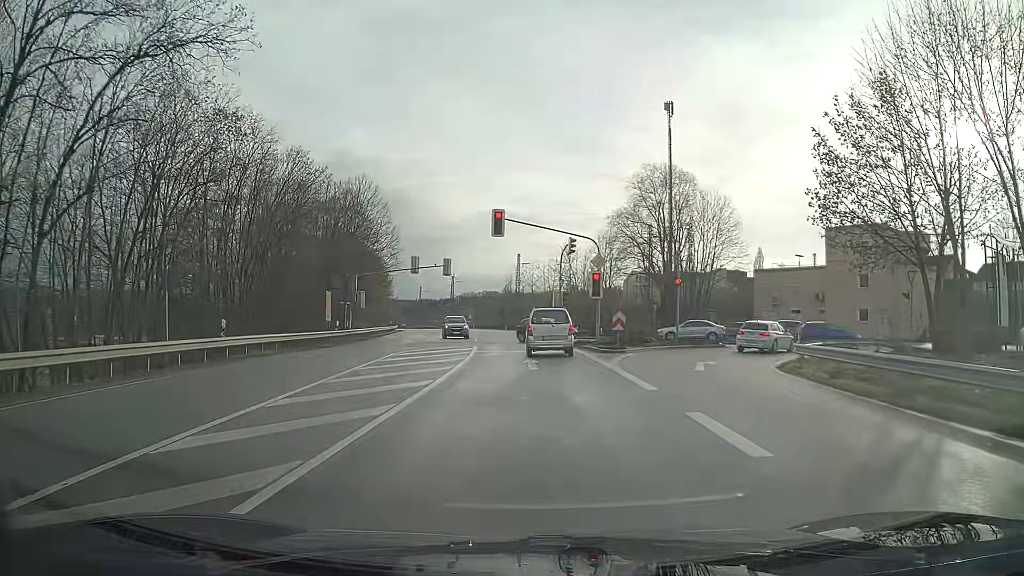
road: primary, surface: asphalt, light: Day
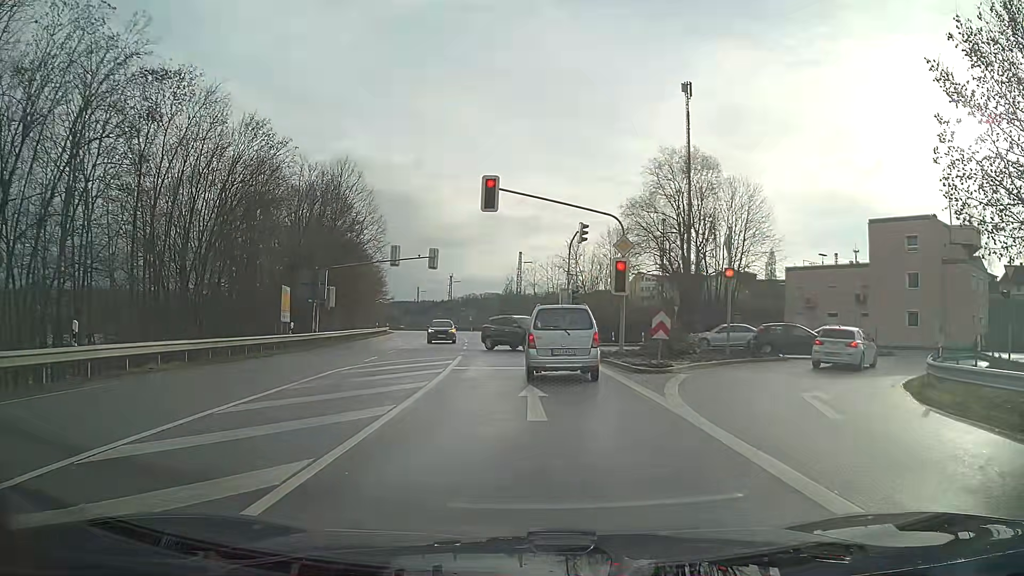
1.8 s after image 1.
(0.0, +8.1) m; 0°
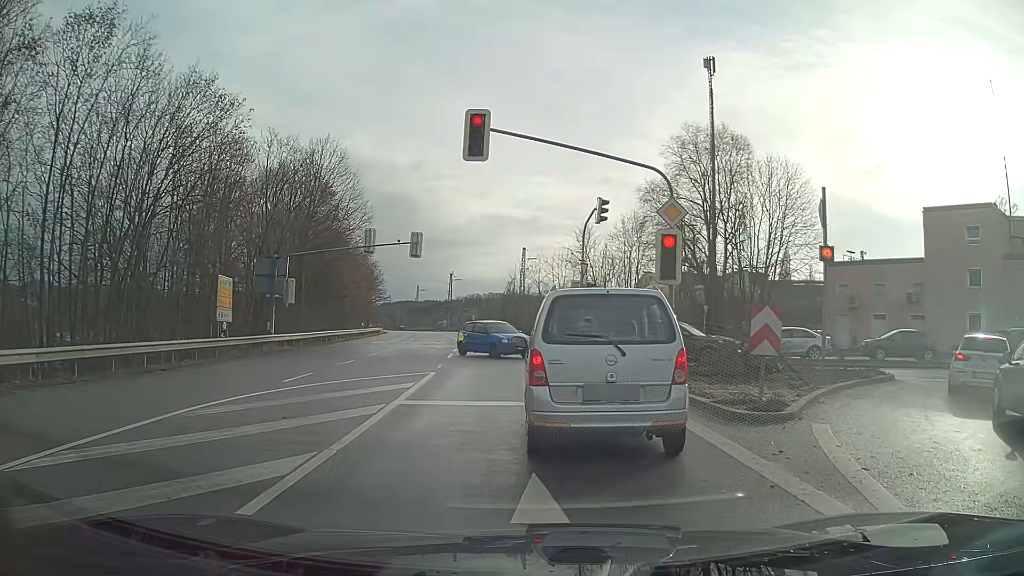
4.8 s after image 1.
(0.0, +7.8) m; -1°
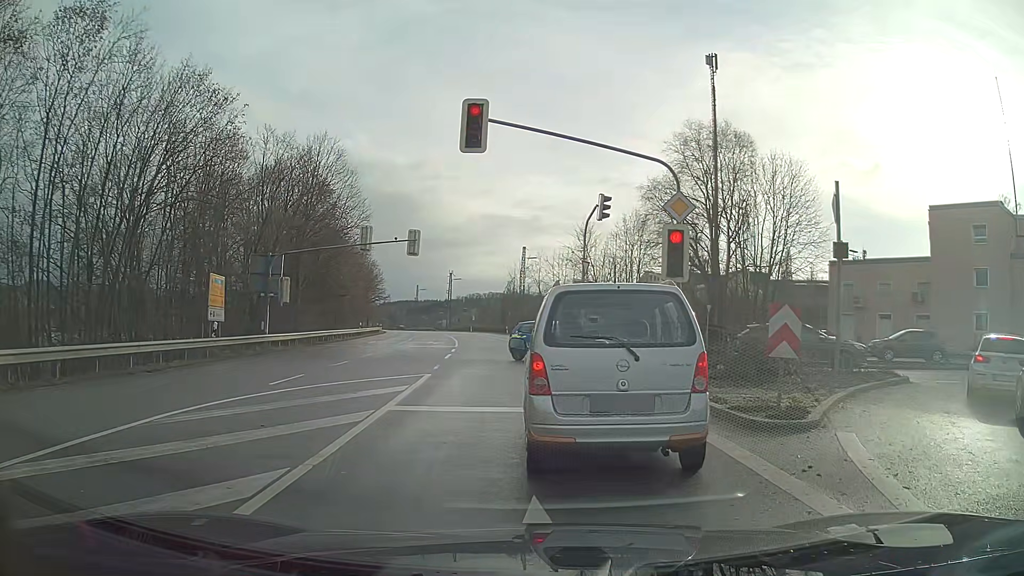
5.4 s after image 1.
(0.0, +0.8) m; +1°
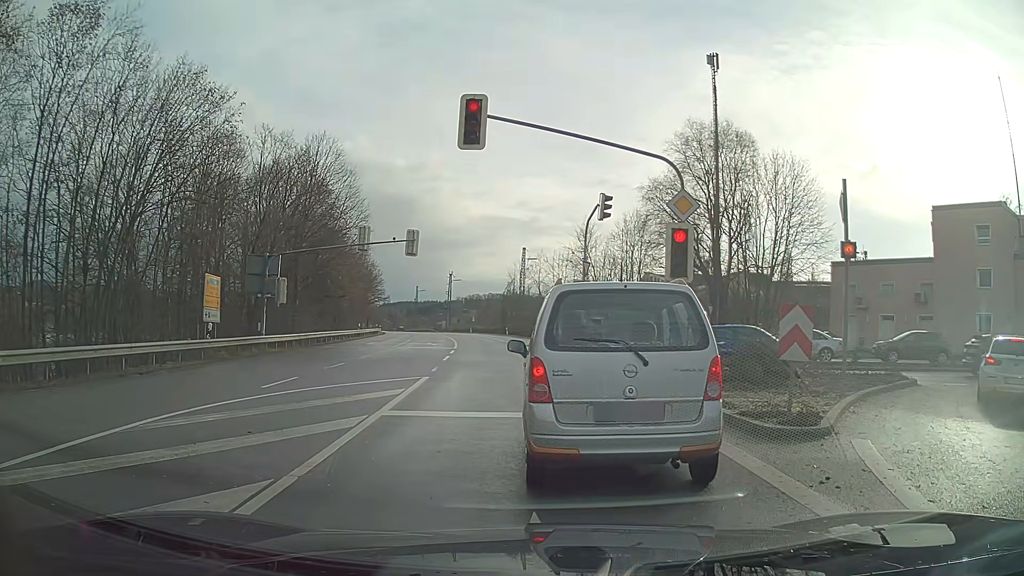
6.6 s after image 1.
(0.0, +0.5) m; 0°
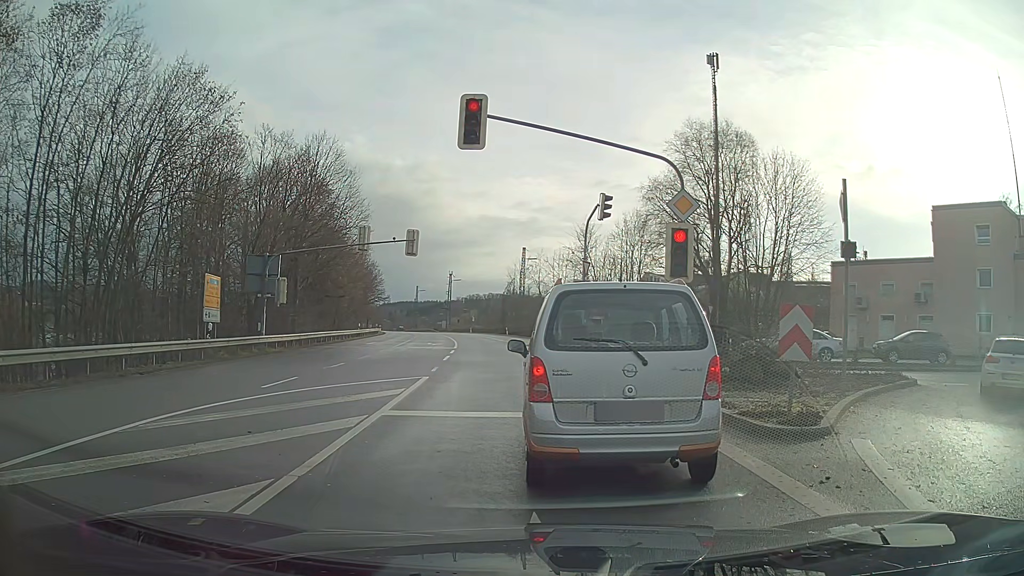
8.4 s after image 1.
(0.0, 0.0) m; 0°
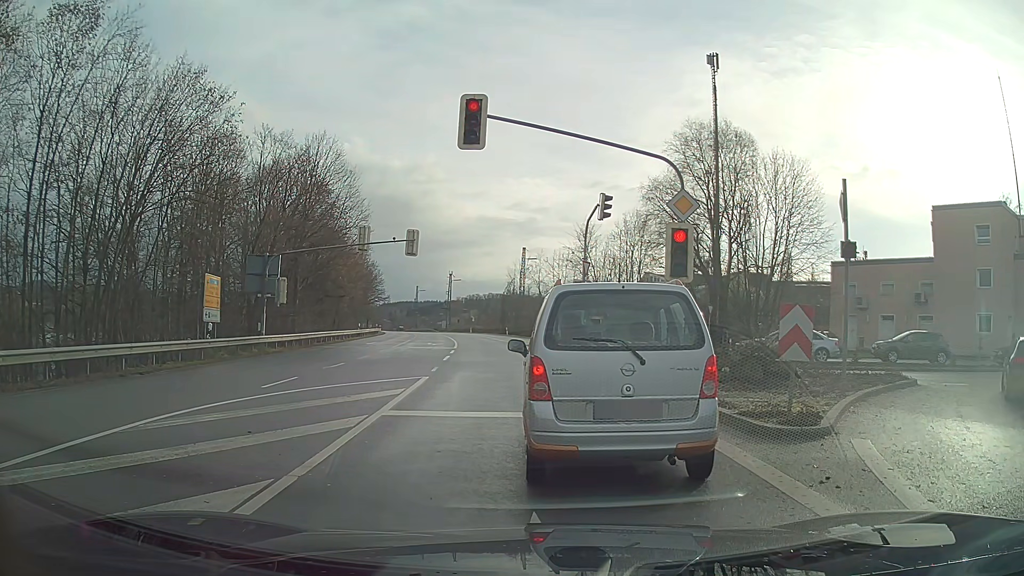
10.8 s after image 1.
(0.0, 0.0) m; 0°
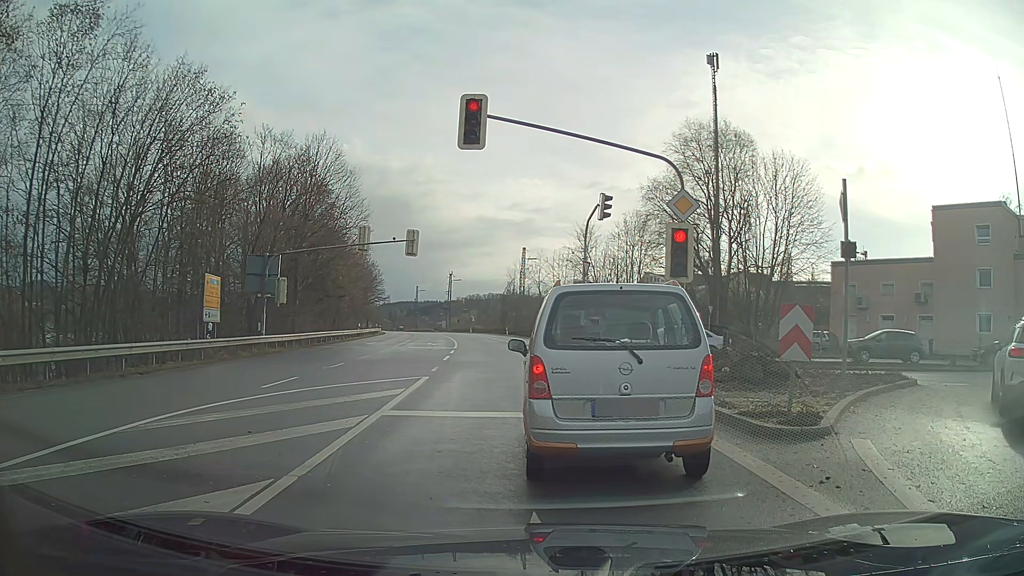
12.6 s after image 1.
(0.0, 0.0) m; 0°
